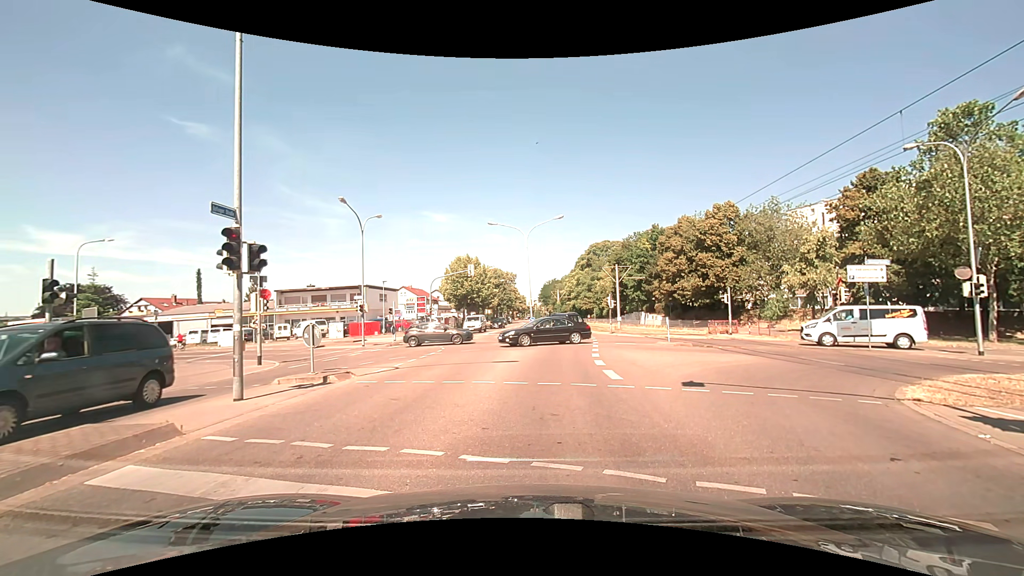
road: tertiary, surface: asphalt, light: Day
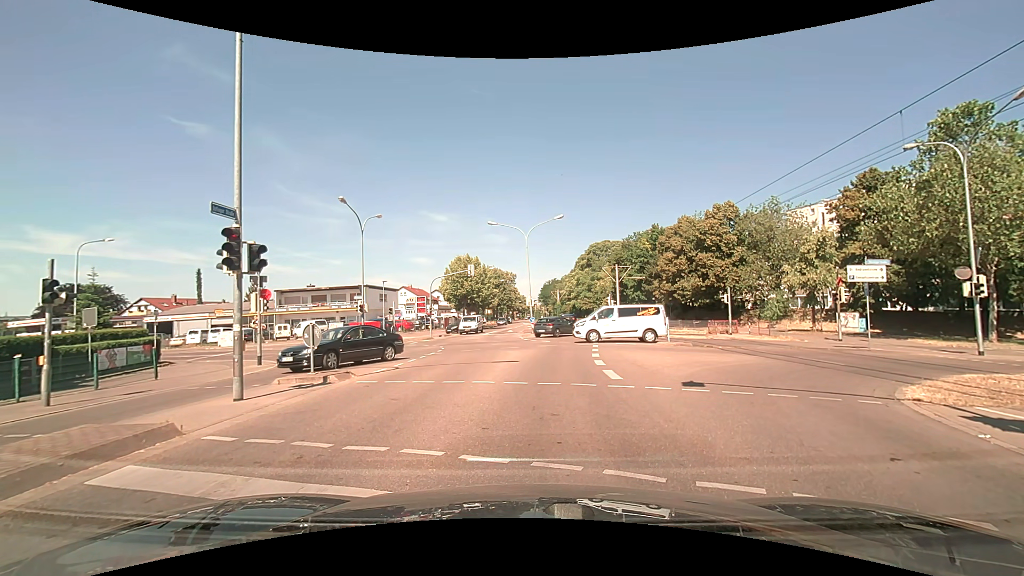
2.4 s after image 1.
(0.0, 0.0) m; 0°
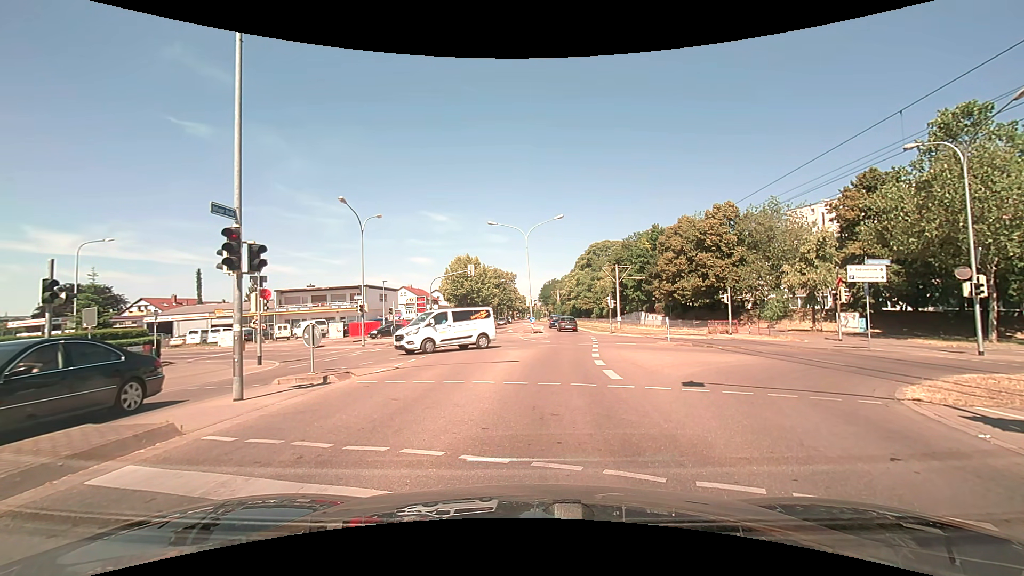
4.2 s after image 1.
(0.0, 0.0) m; 0°
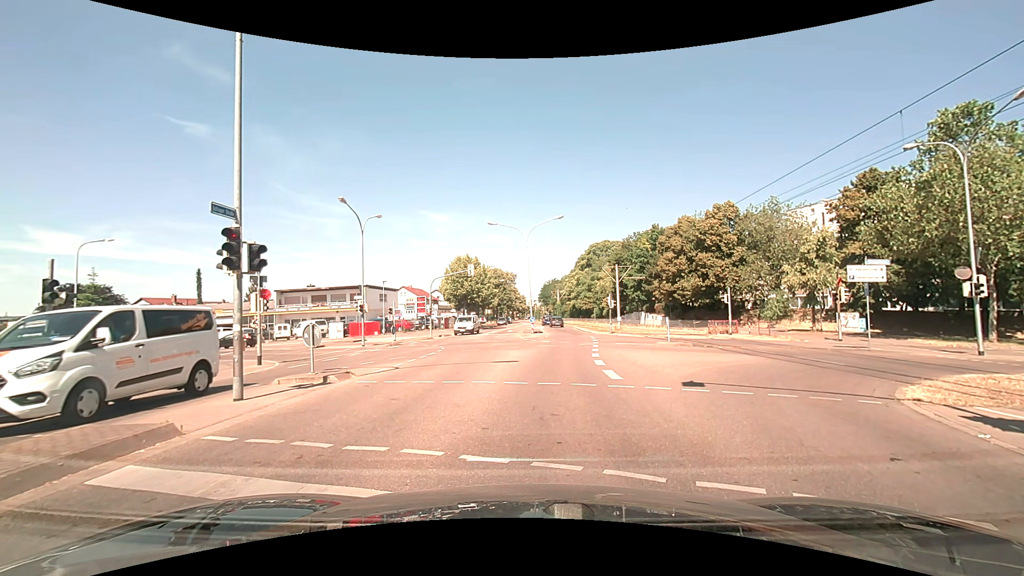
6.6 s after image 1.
(0.0, 0.0) m; 0°
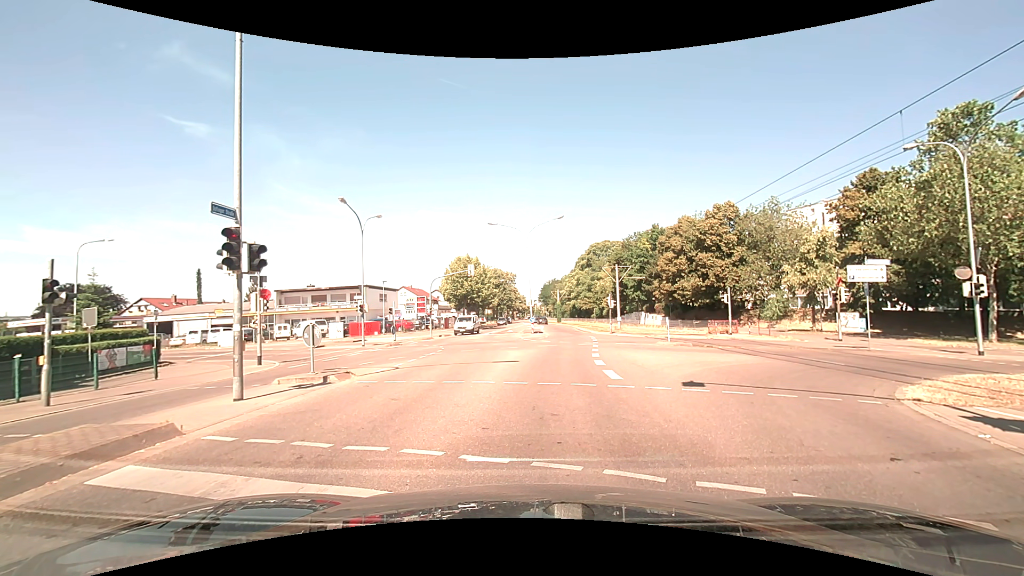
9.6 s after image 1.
(0.0, 0.0) m; 0°
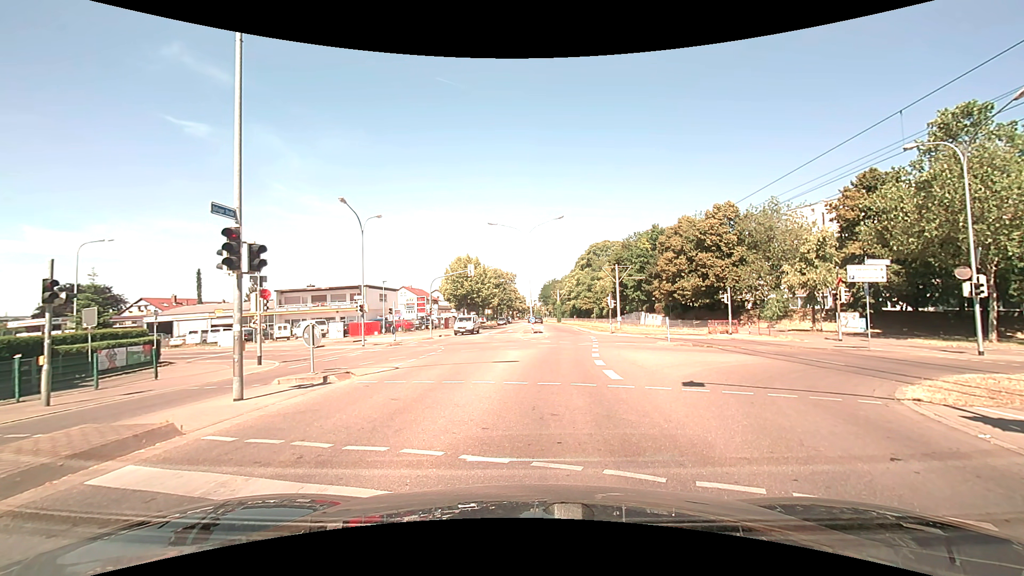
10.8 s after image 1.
(0.0, 0.0) m; 0°
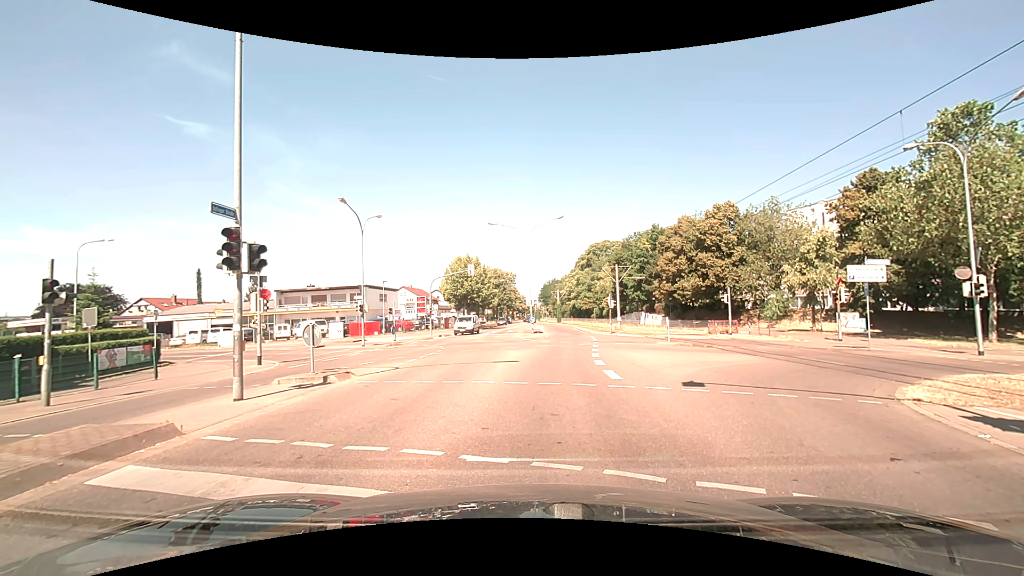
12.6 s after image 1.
(0.0, 0.0) m; 0°
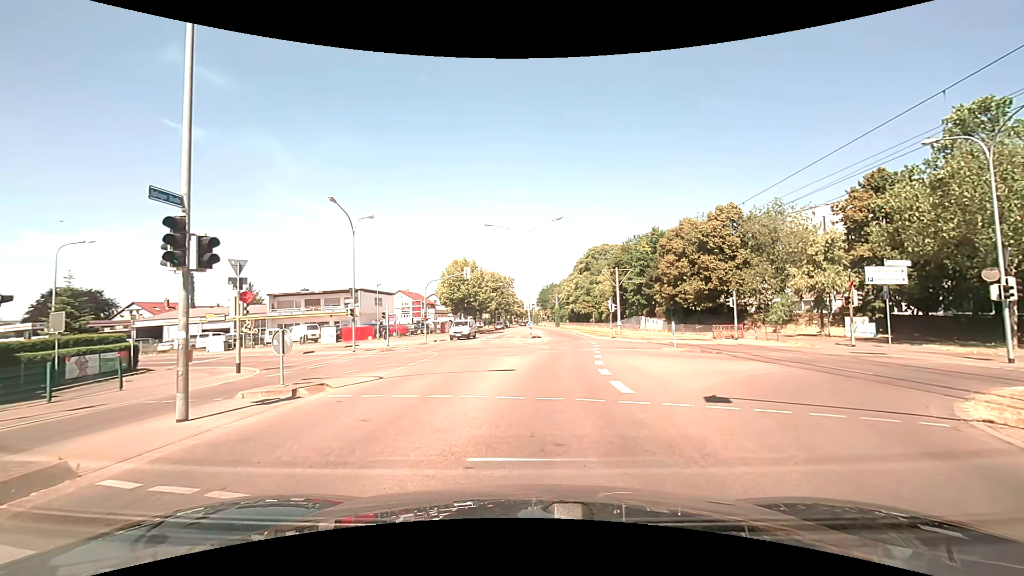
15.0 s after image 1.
(0.0, +1.6) m; +2°
(0, +10) (+1, +20) (+2, +30) (+3, +40) (+4, +50) (+5, +60) (+5, +70) (+5, +80) (+4, +90) (+4, +100) m
